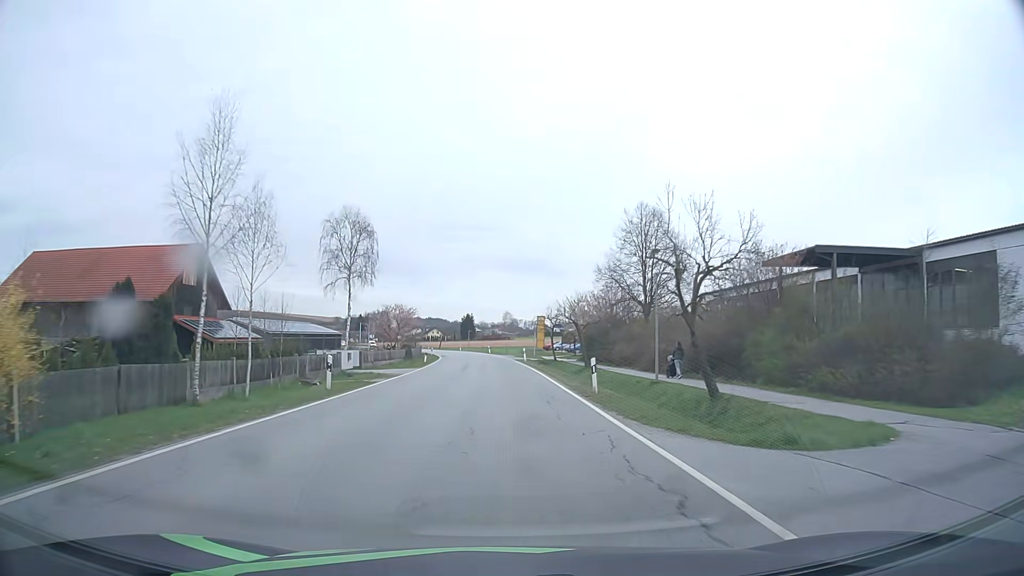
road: secondary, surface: asphalt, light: Day
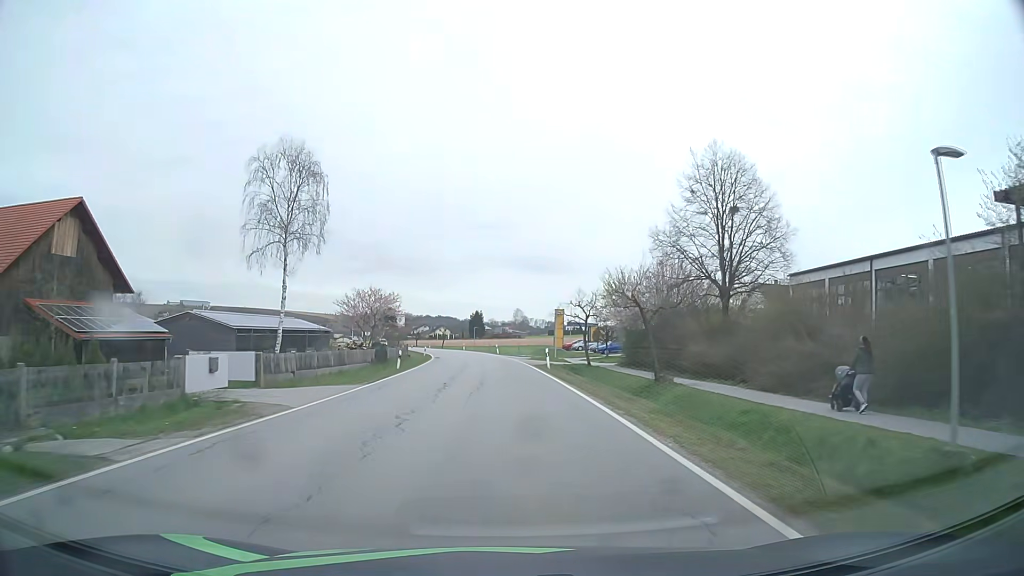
(-0.2, +18.0) m; -1°
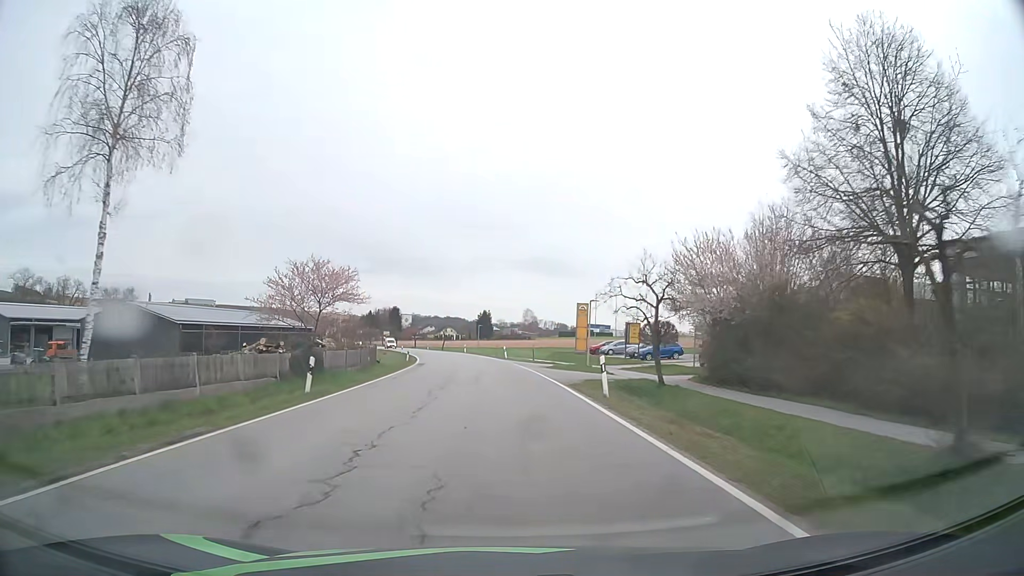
(-0.2, +17.9) m; -1°
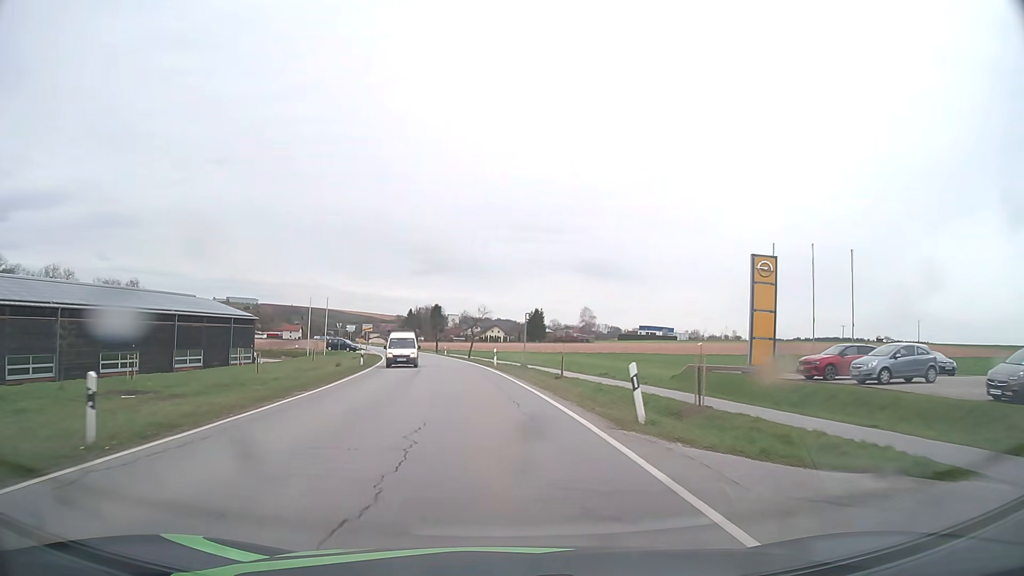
(-1.1, +44.4) m; -4°
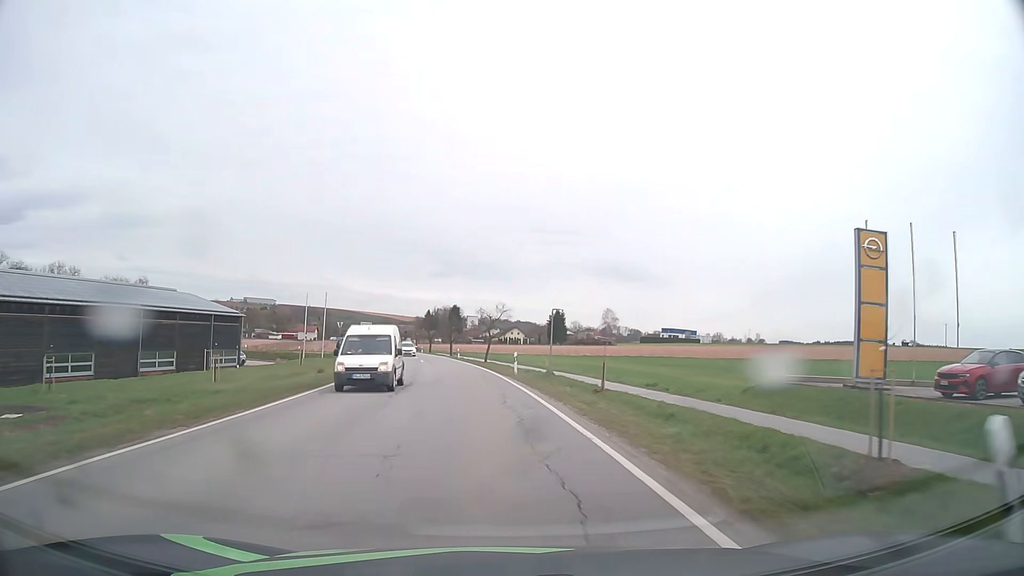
(-0.1, +8.9) m; -2°
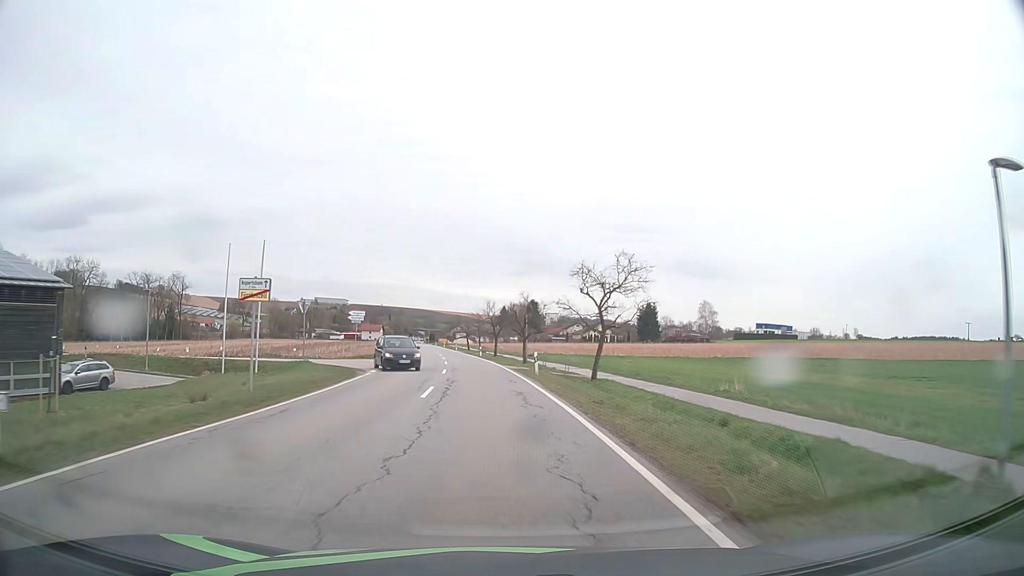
(-2.2, +36.1) m; -7°
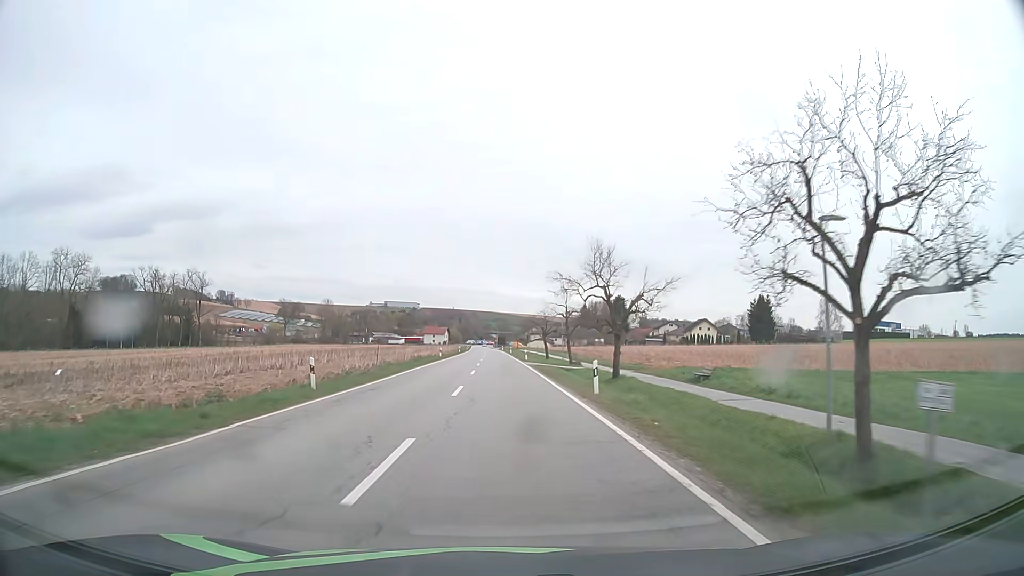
(-2.7, +47.9) m; -6°
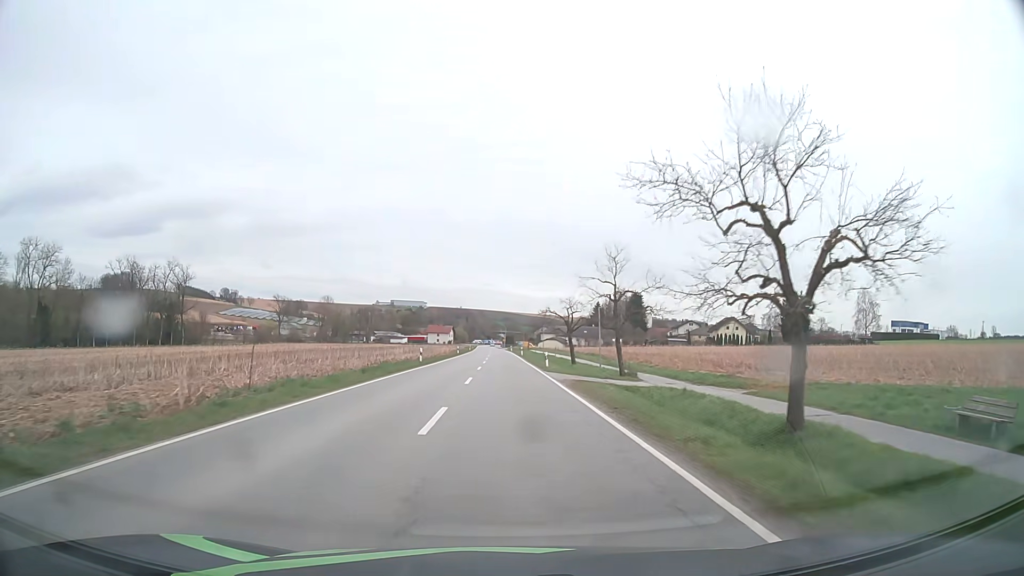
(-0.2, +20.4) m; -1°
(0, +10) (0, +20) (0, +30) (0, +40) (0, +50) (0, +60) (-1, +70) (-1, +80) (-1, +90) (-1, +100) m
